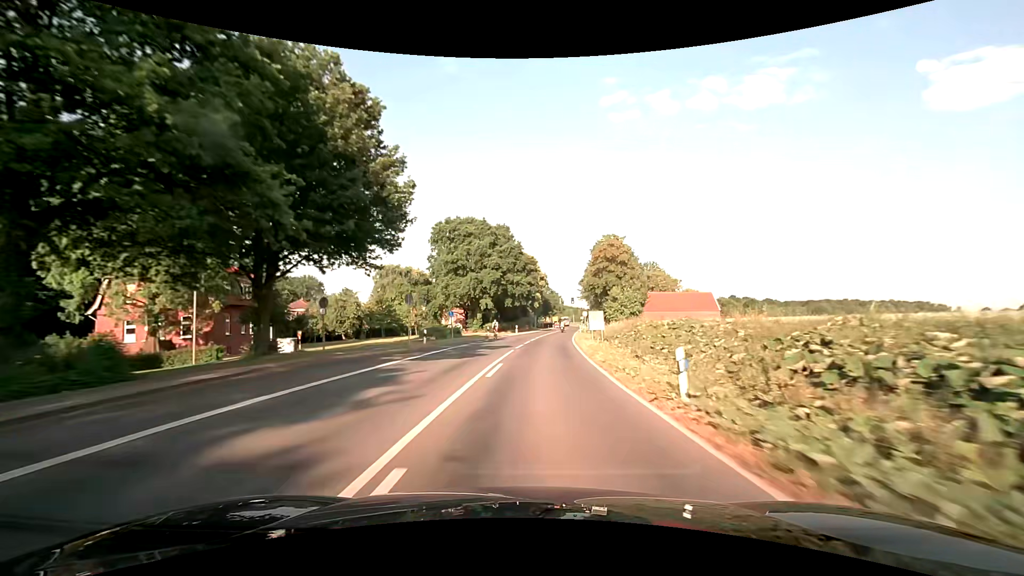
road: secondary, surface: asphalt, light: Day
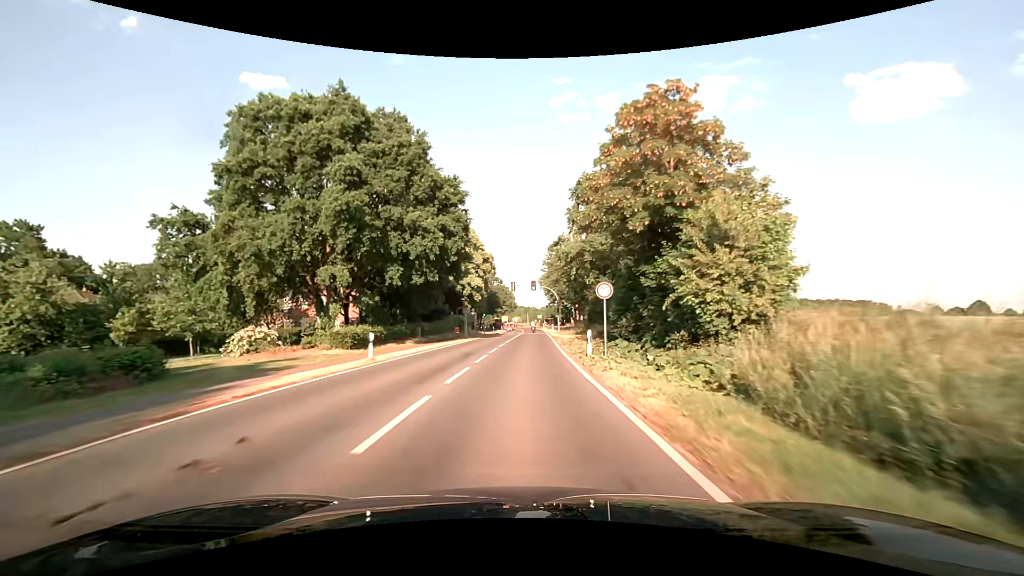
(+3.1, +45.3) m; +6°
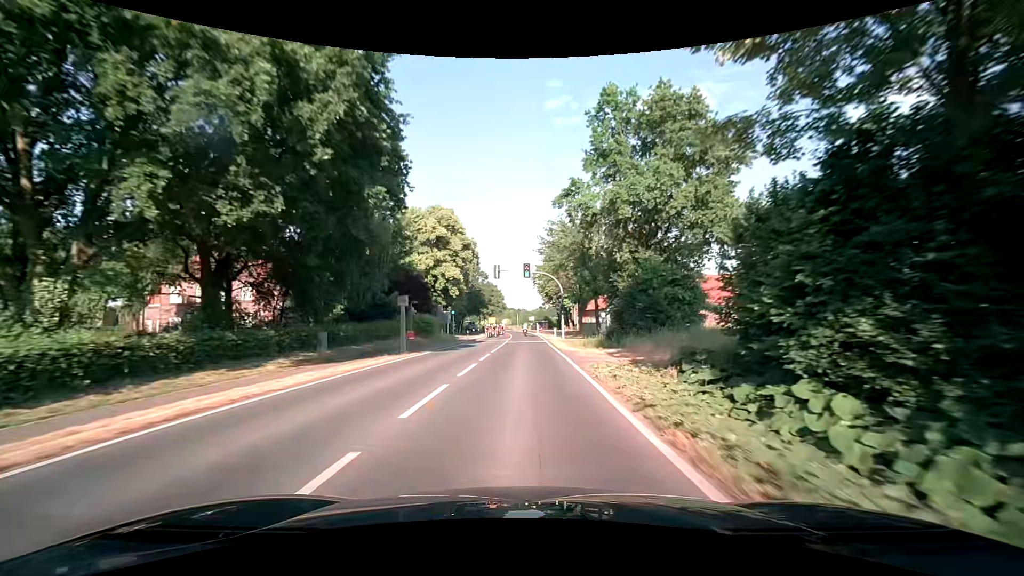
(+0.2, +21.7) m; +1°
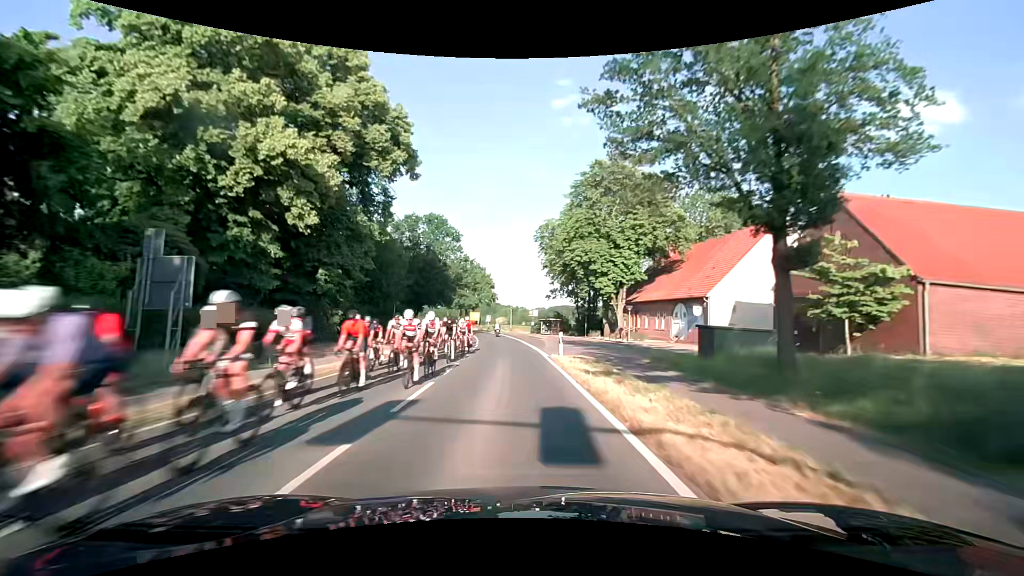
(+0.4, +53.9) m; 0°
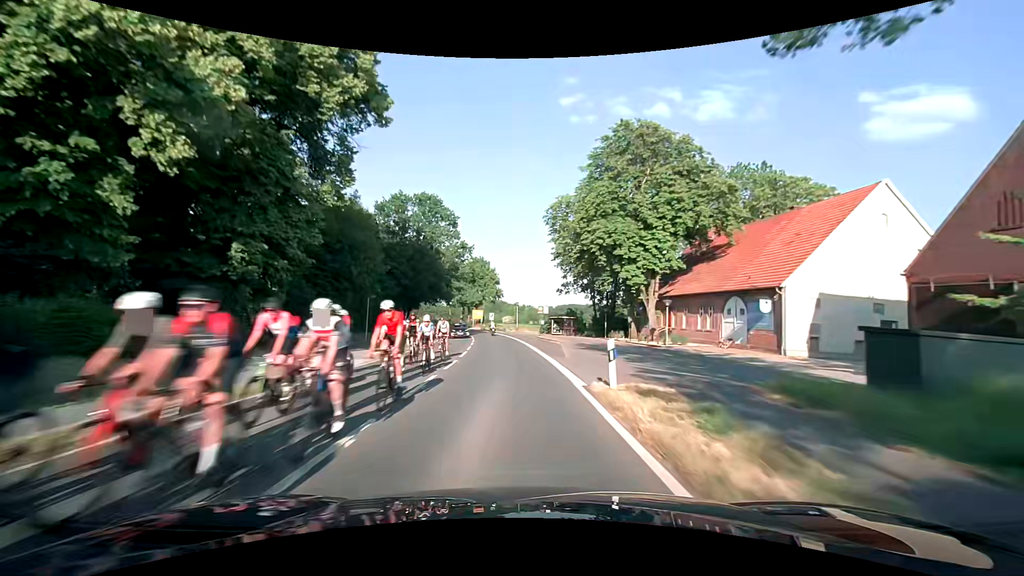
(0.0, +10.7) m; -1°
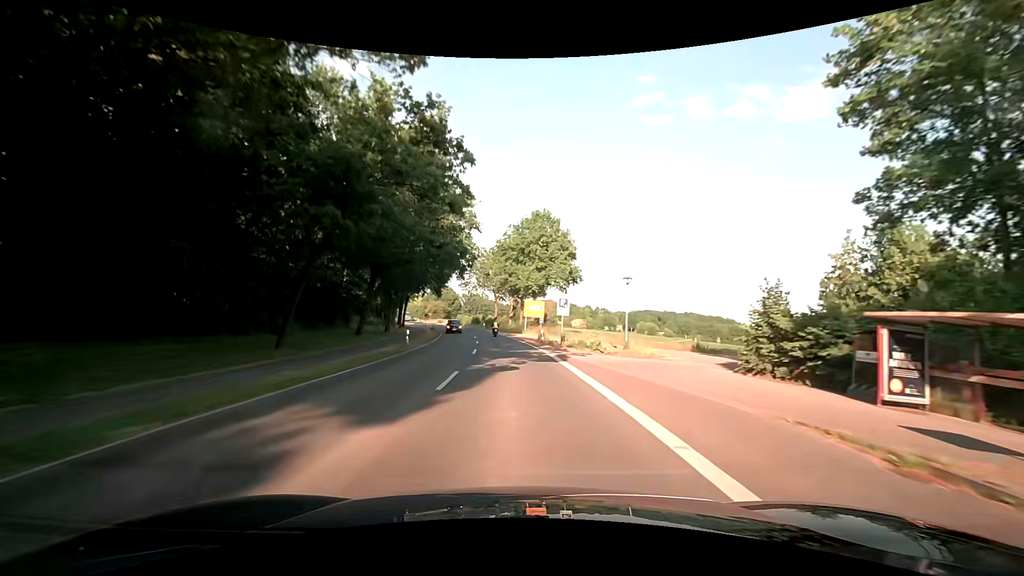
(-3.3, +52.6) m; -8°
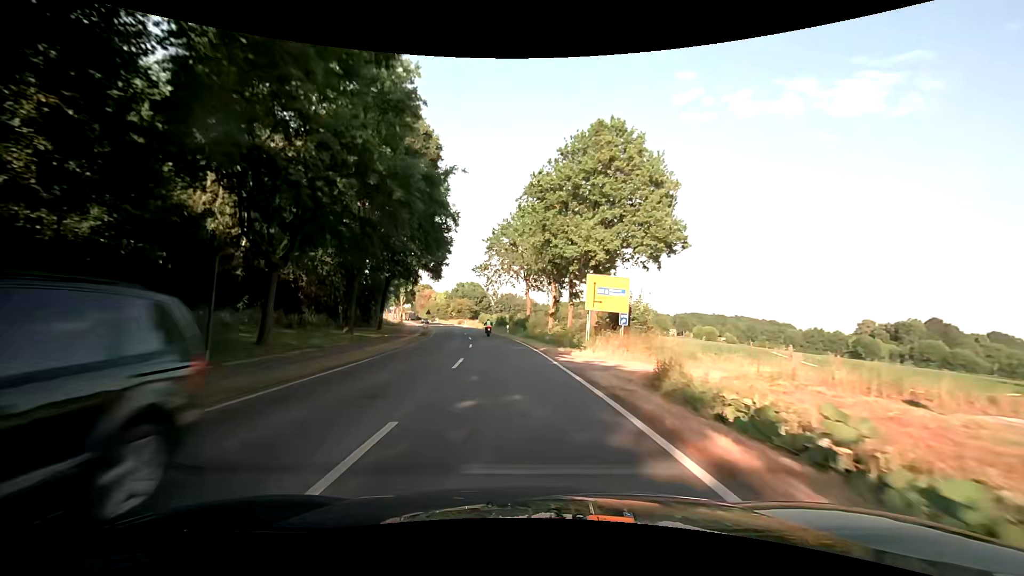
(-1.1, +31.7) m; -4°
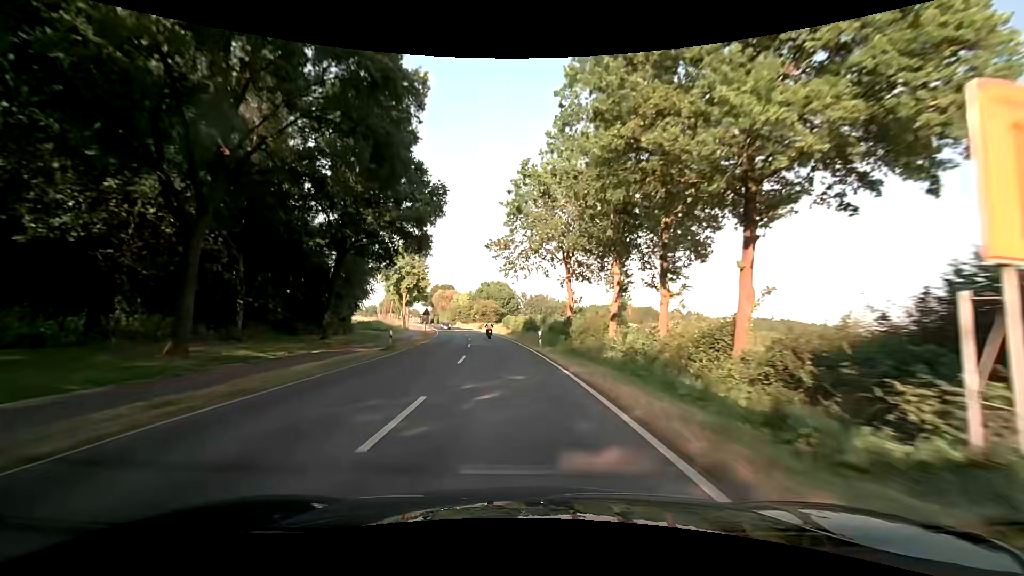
(-0.7, +21.6) m; -4°
(0, +10) (-1, +20) (-1, +30) (-2, +40) (-3, +50) (-5, +60) (-6, +70) (-8, +79) (-10, +89) (-12, +99) m
